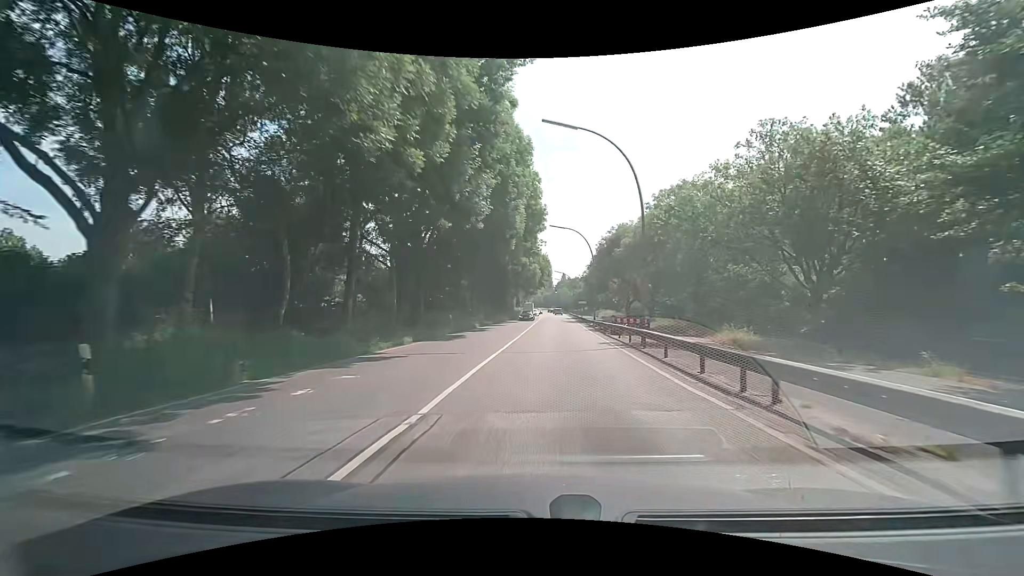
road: secondary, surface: asphalt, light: Day
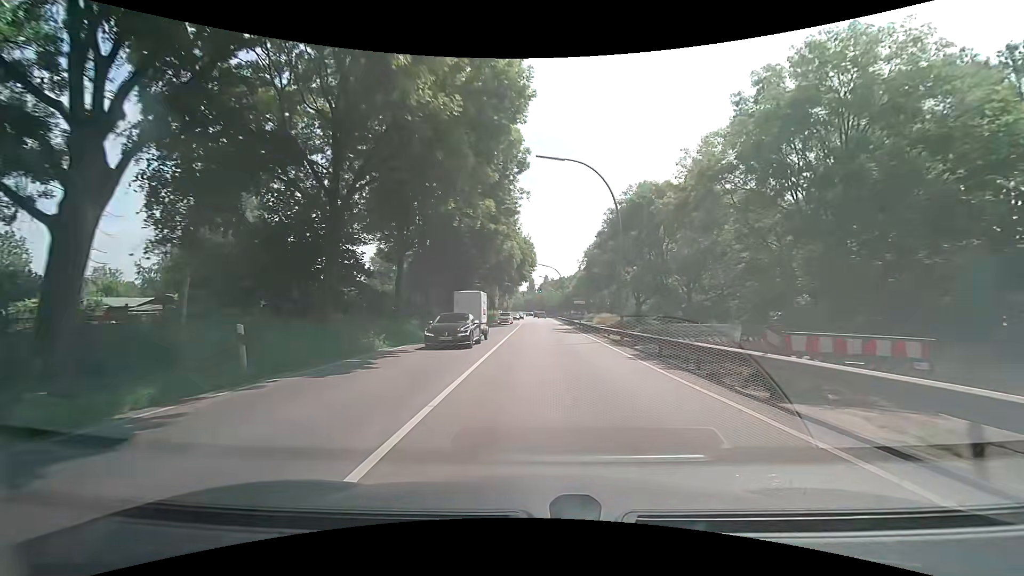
(+0.6, +23.2) m; +3°
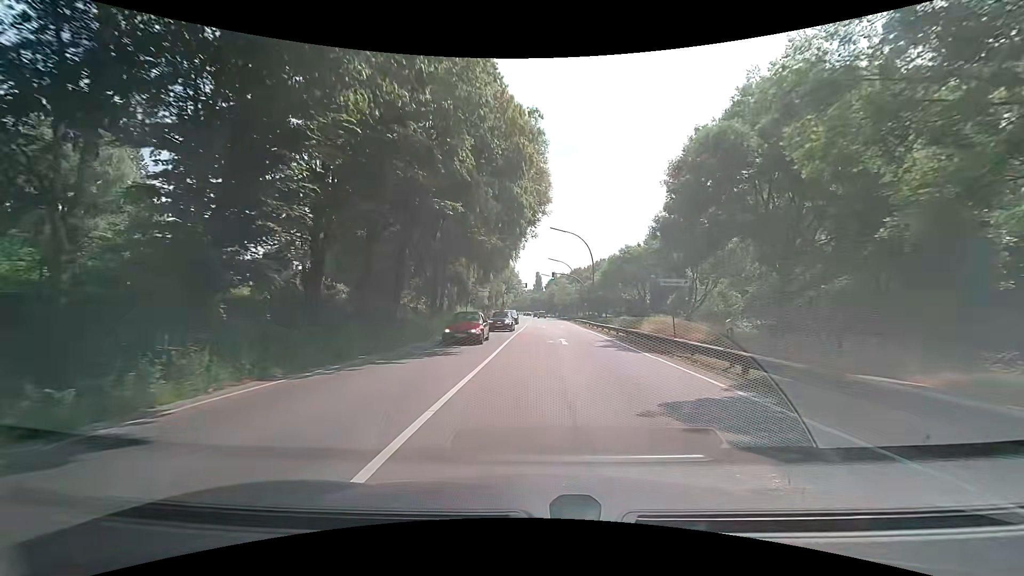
(-0.7, +37.3) m; -2°
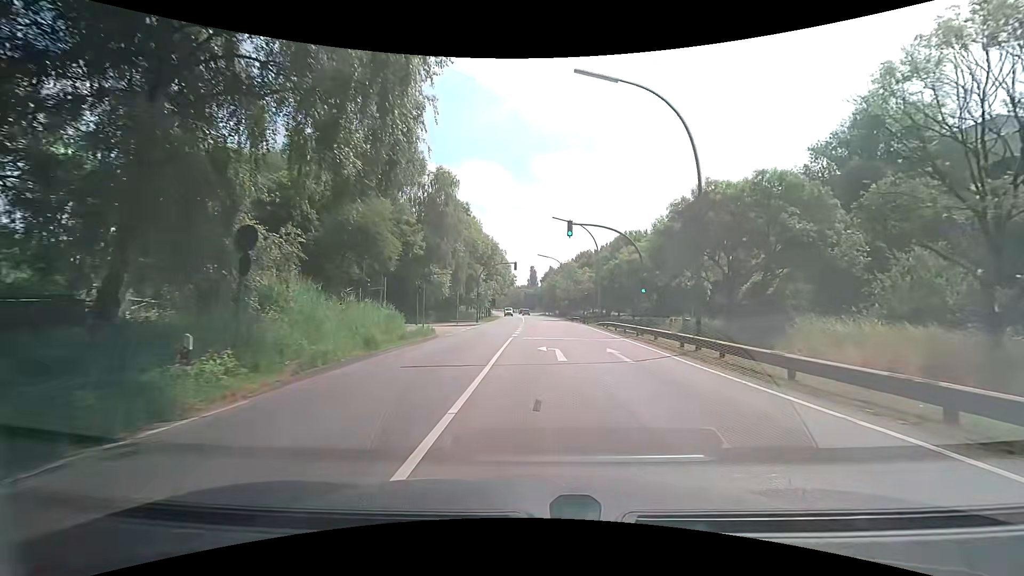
(-0.1, +32.6) m; 0°
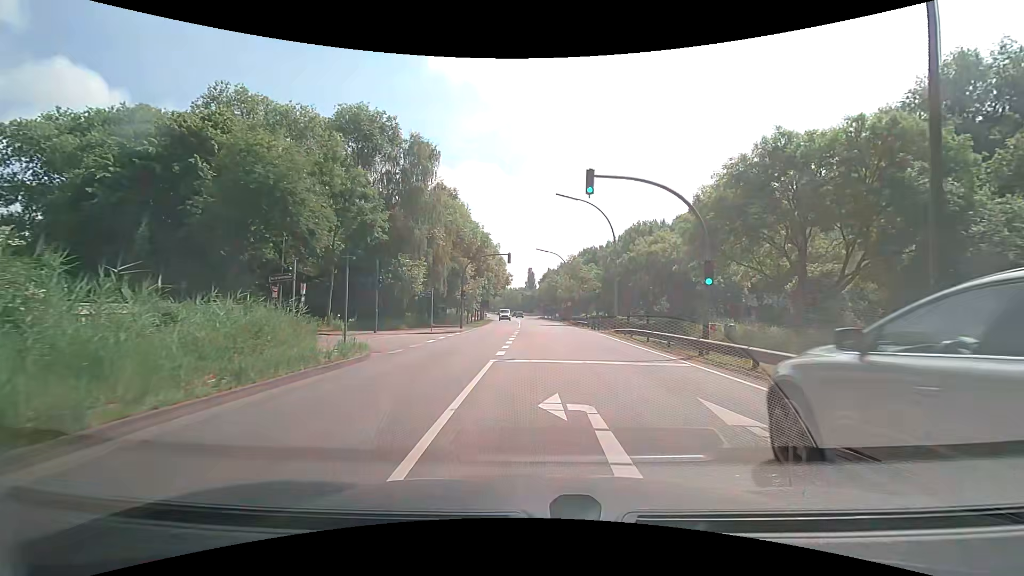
(0.0, +10.0) m; 0°
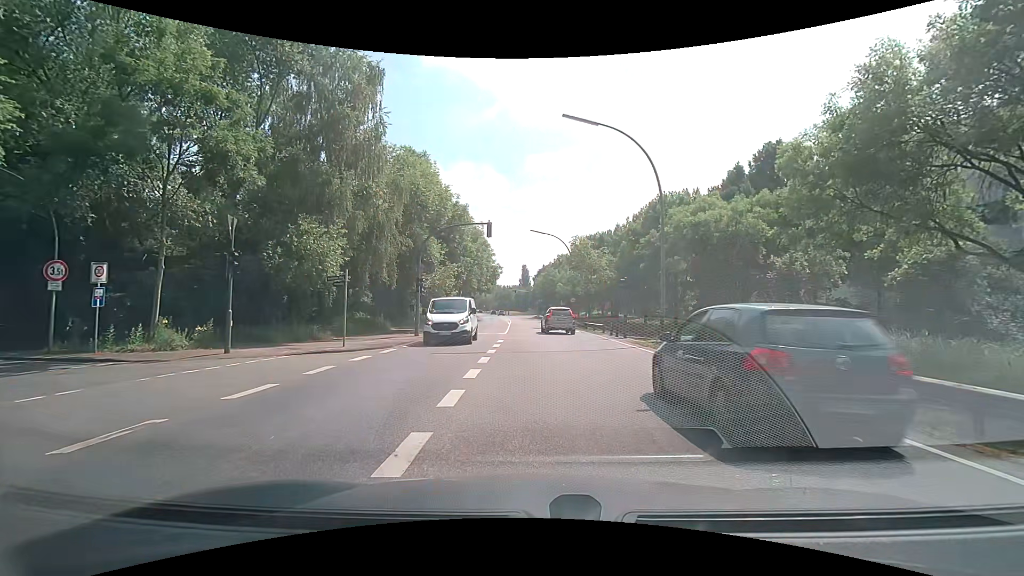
(+0.1, +13.9) m; +1°
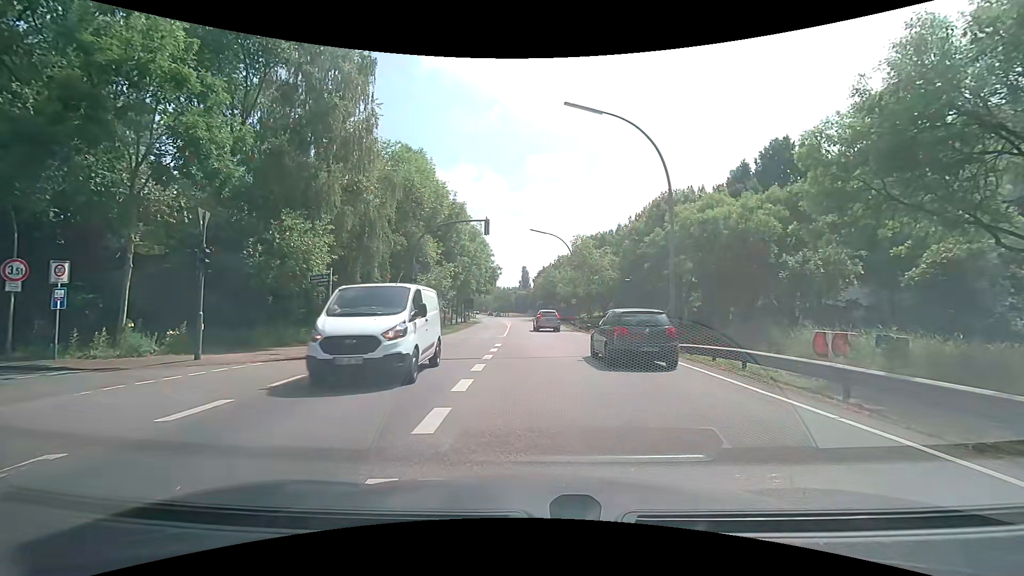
(0.0, +1.4) m; -2°
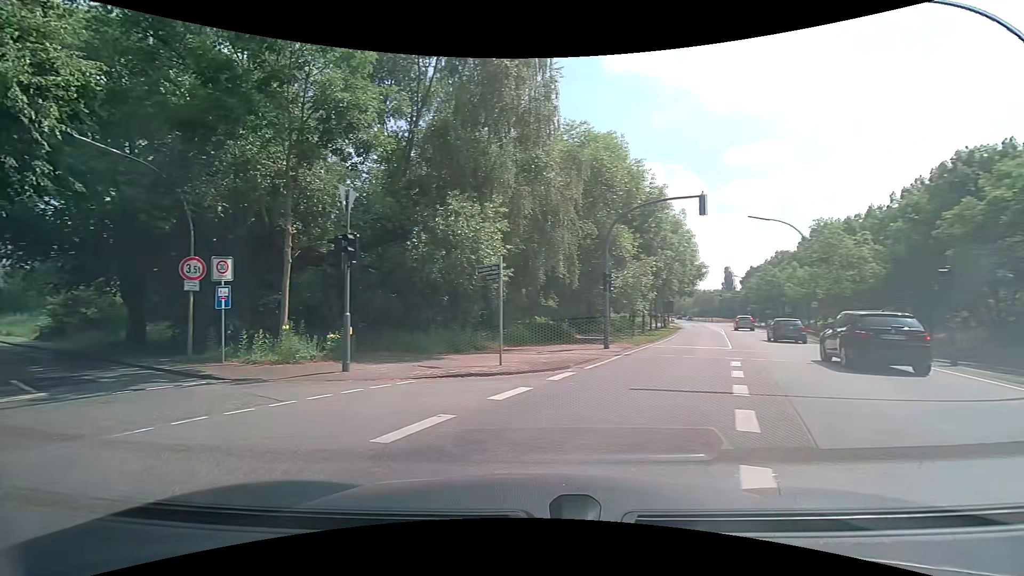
(-0.6, +5.4) m; -20°
